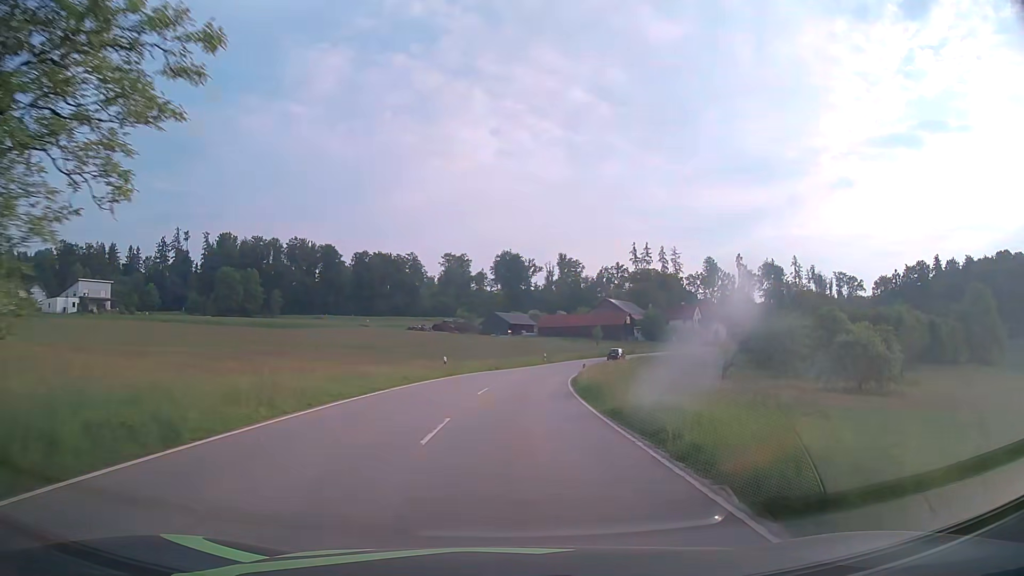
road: tertiary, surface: asphalt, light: Day
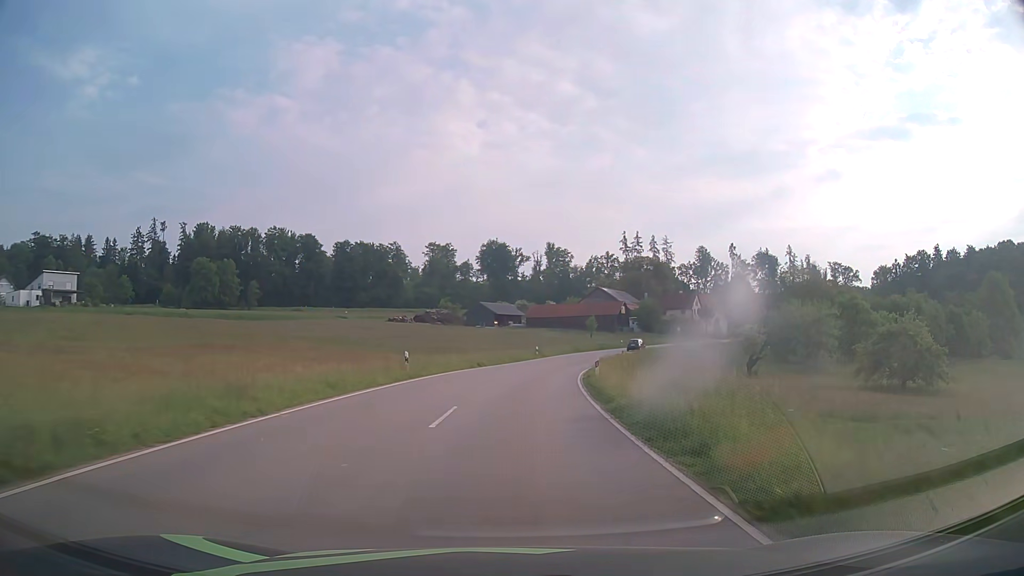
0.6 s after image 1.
(+0.1, +10.5) m; +1°
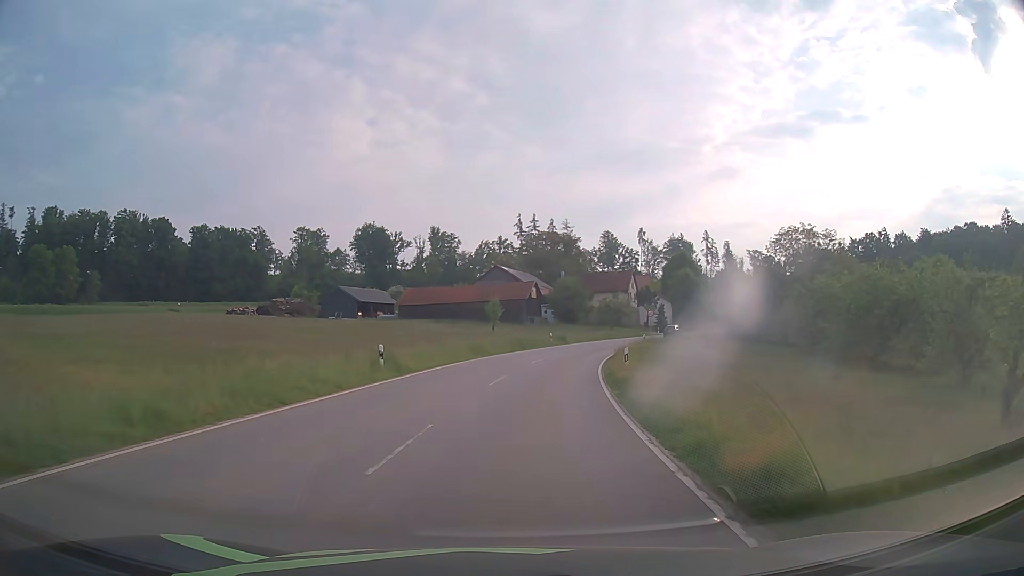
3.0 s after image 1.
(+3.0, +40.1) m; +10°
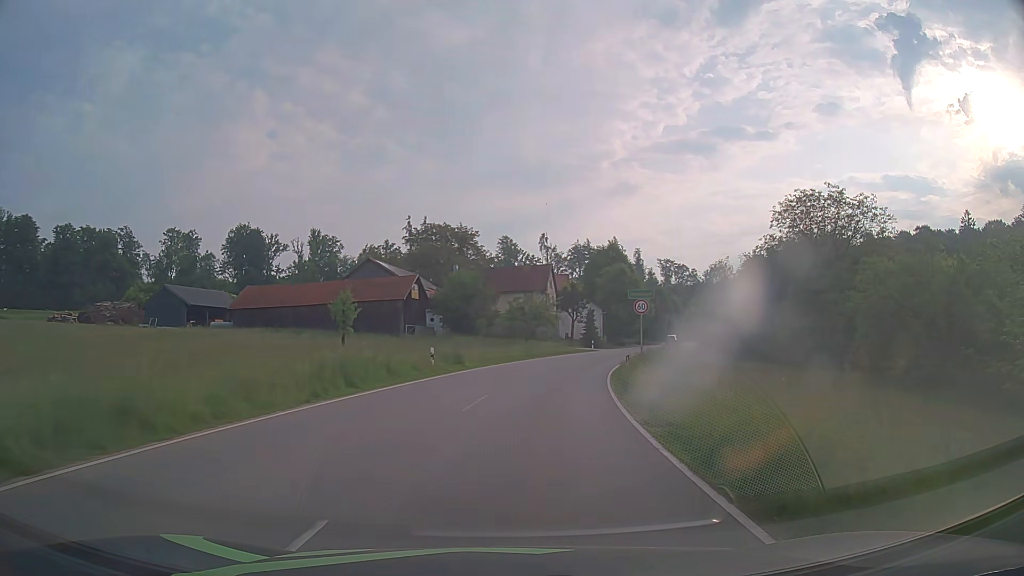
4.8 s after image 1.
(+2.2, +29.3) m; +9°
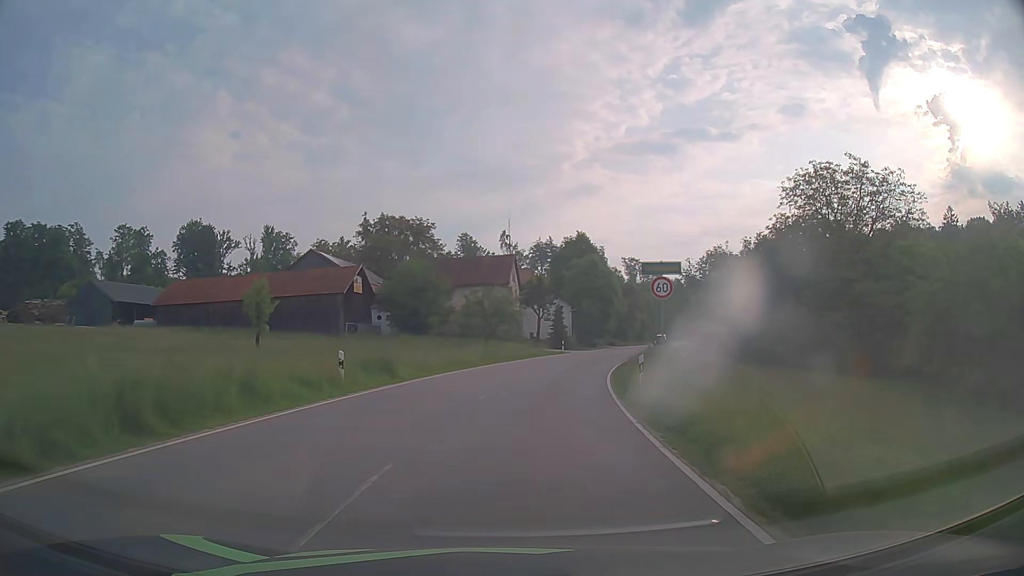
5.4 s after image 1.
(+0.3, +9.6) m; +3°
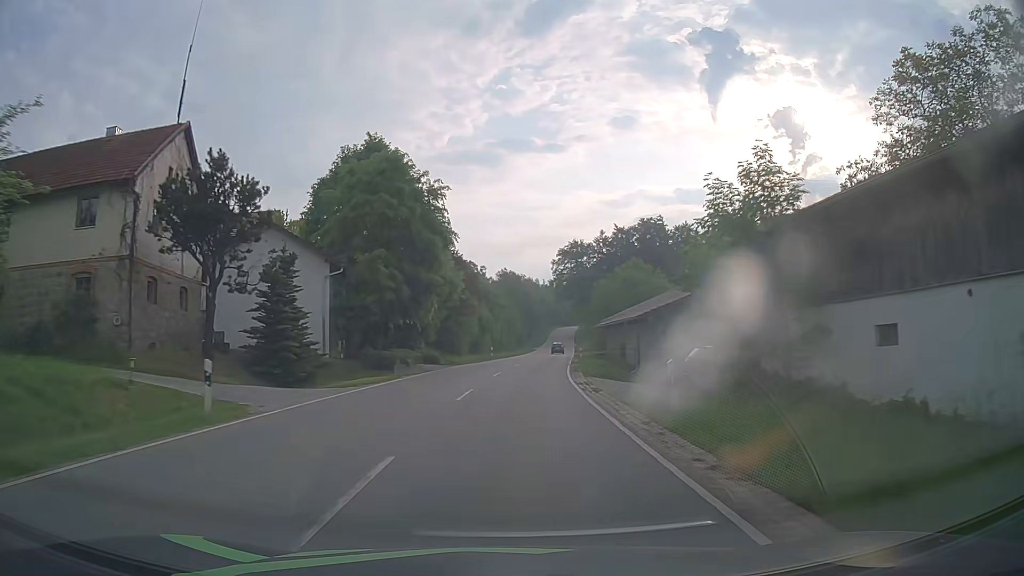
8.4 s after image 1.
(+6.8, +46.6) m; +16°
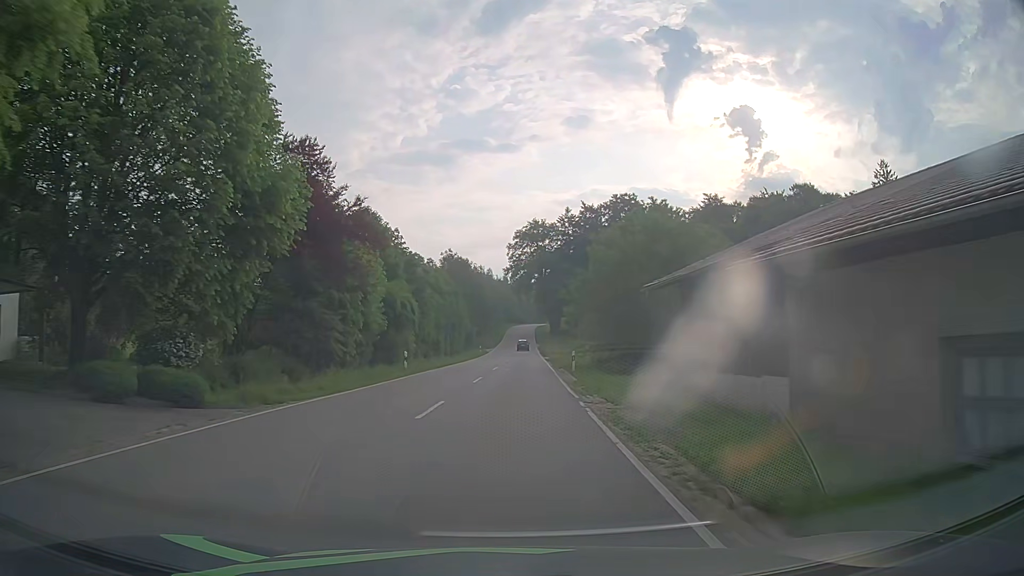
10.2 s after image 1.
(+1.4, +28.2) m; +4°
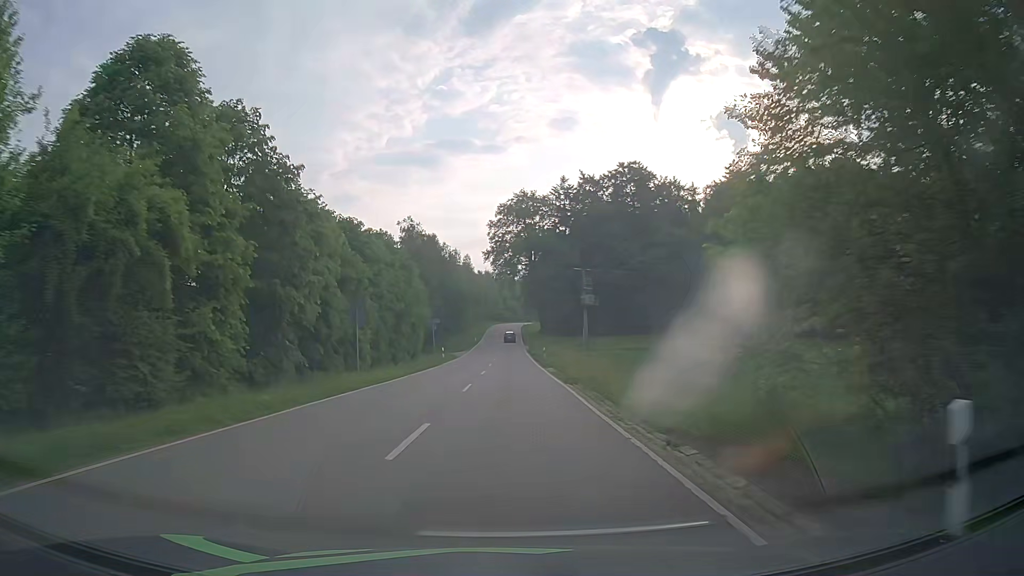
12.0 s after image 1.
(+0.5, +28.3) m; +1°
(0, +10) (0, +20) (0, +30) (0, +40) (0, +50) (0, +60) (+1, +70) (+1, +80) (+1, +90) (+1, +100) m
